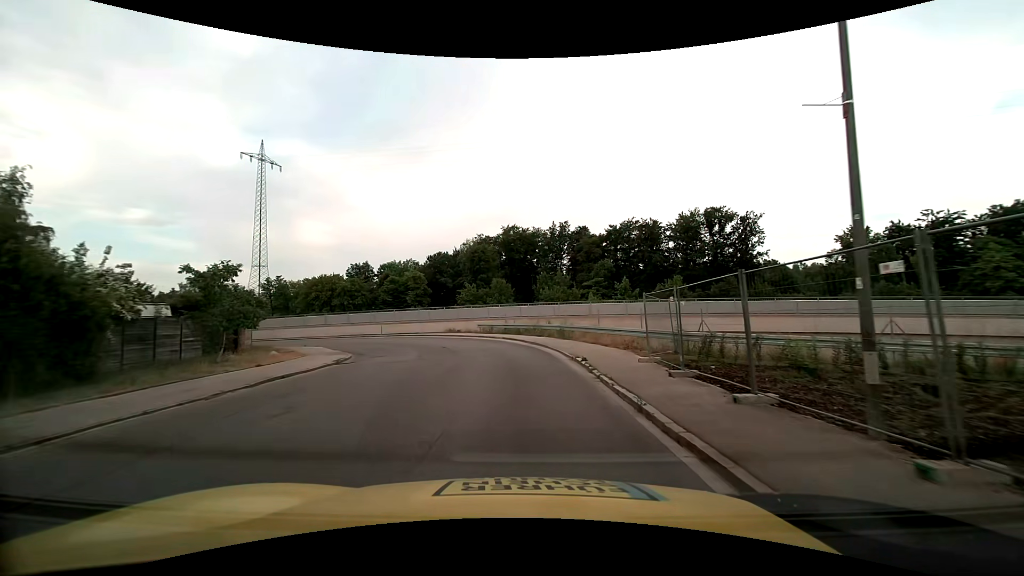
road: residential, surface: asphalt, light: Day
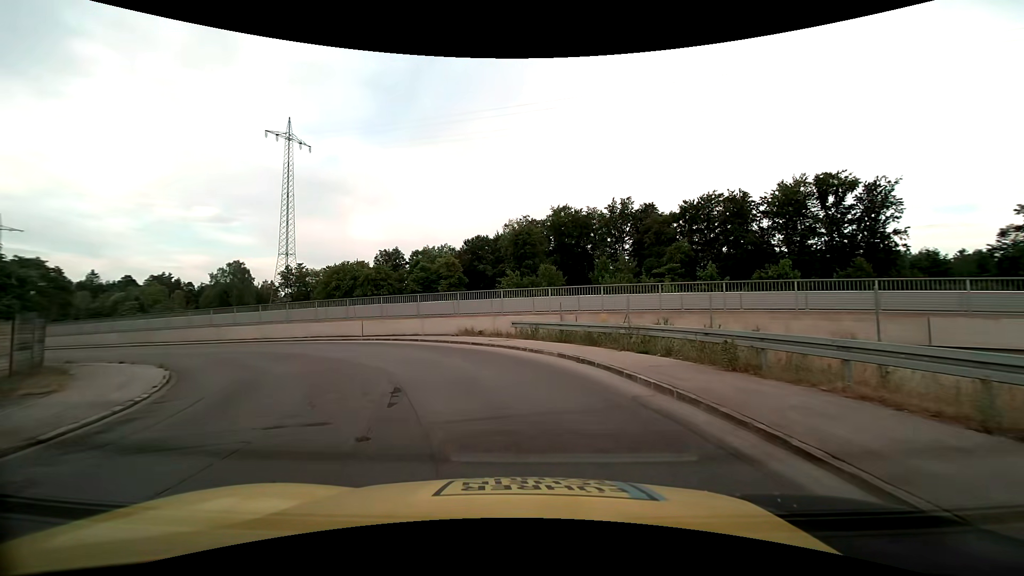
(-0.9, +17.3) m; -6°
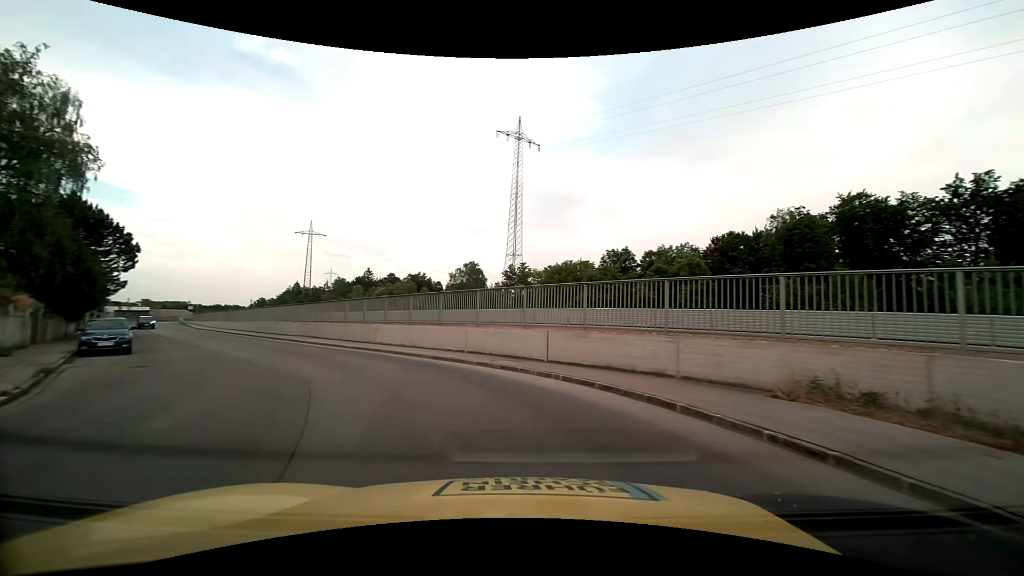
(-2.7, +15.3) m; -26°
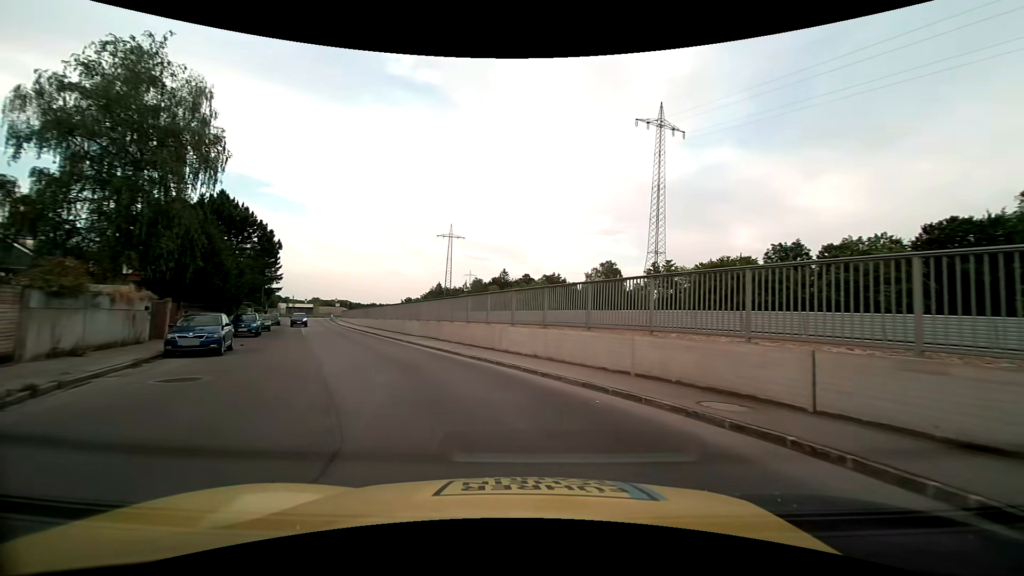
(-0.8, +6.2) m; -16°
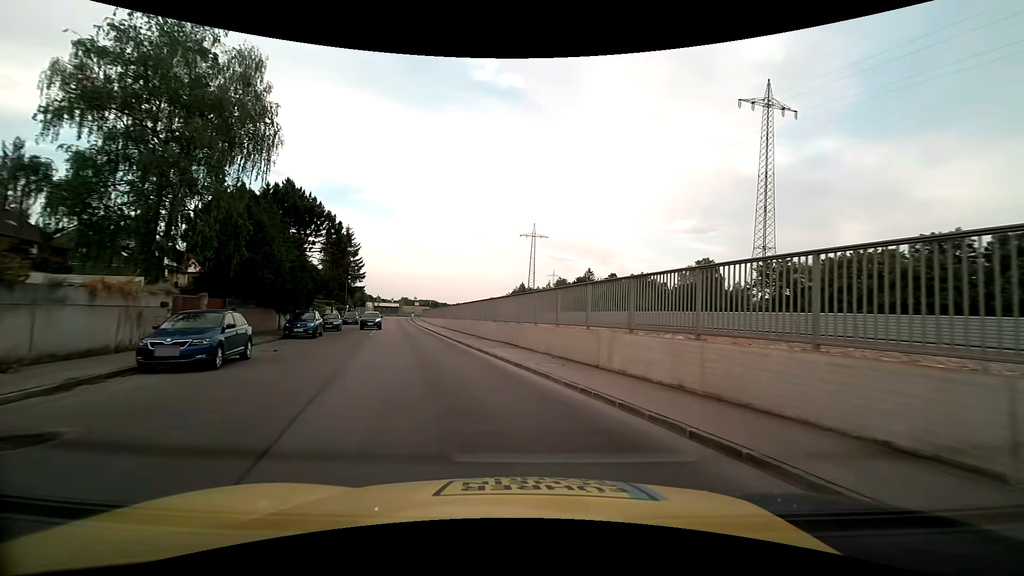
(-0.5, +6.2) m; -9°
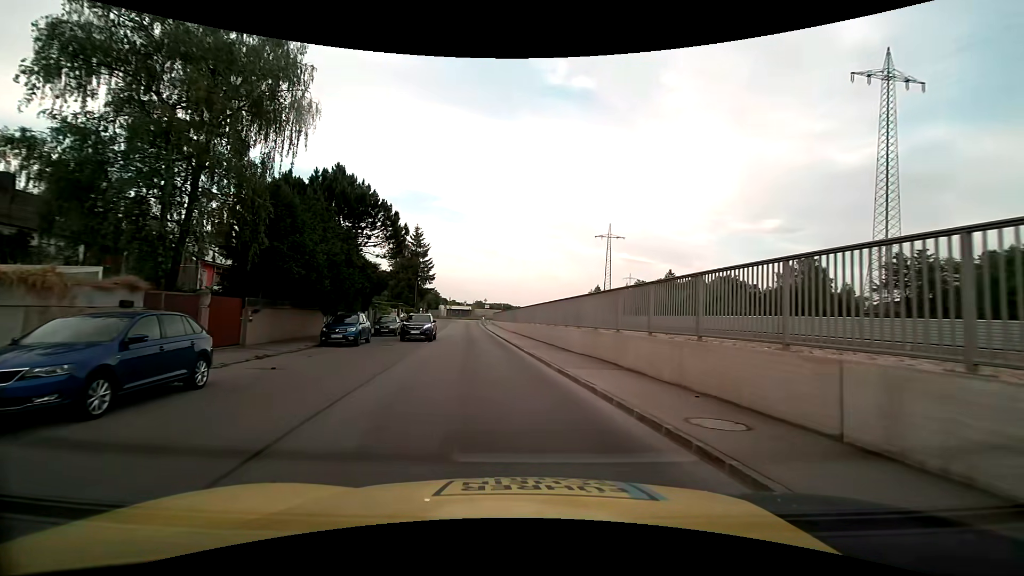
(-0.5, +6.4) m; -9°
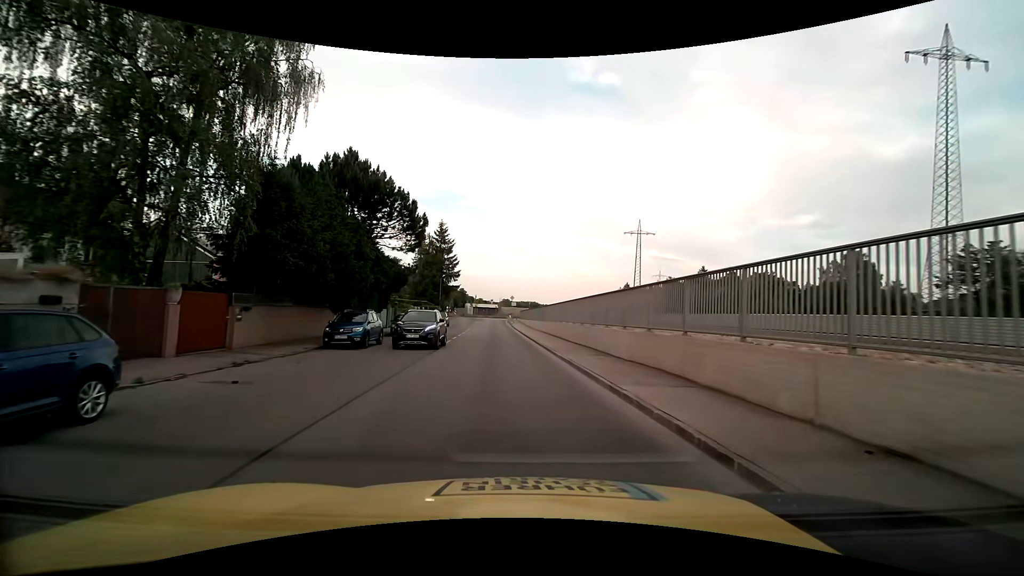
(-0.1, +3.3) m; -3°
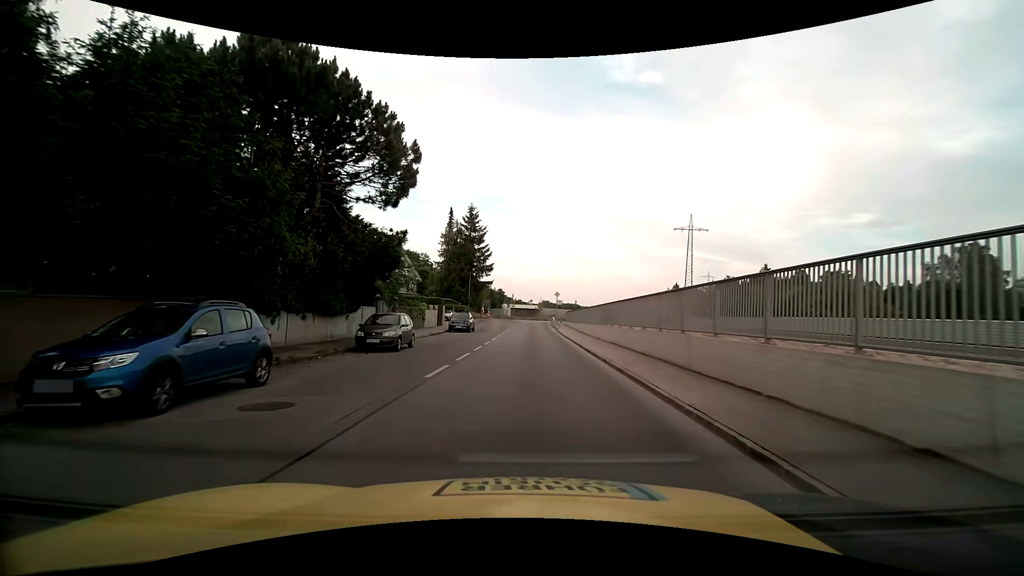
(-0.6, +14.2) m; -4°
(0, +10) (0, +20) (0, +30) (+1, +40) (+1, +50) (+1, +60) (+1, +70) (0, +80) (-5, +89) (-11, +96) m
